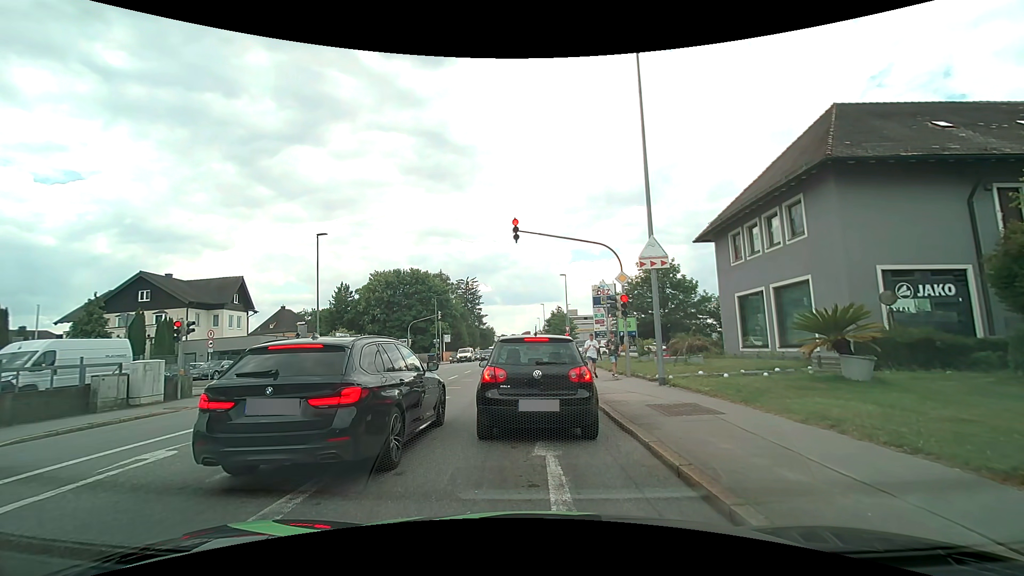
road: tertiary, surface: asphalt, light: Day
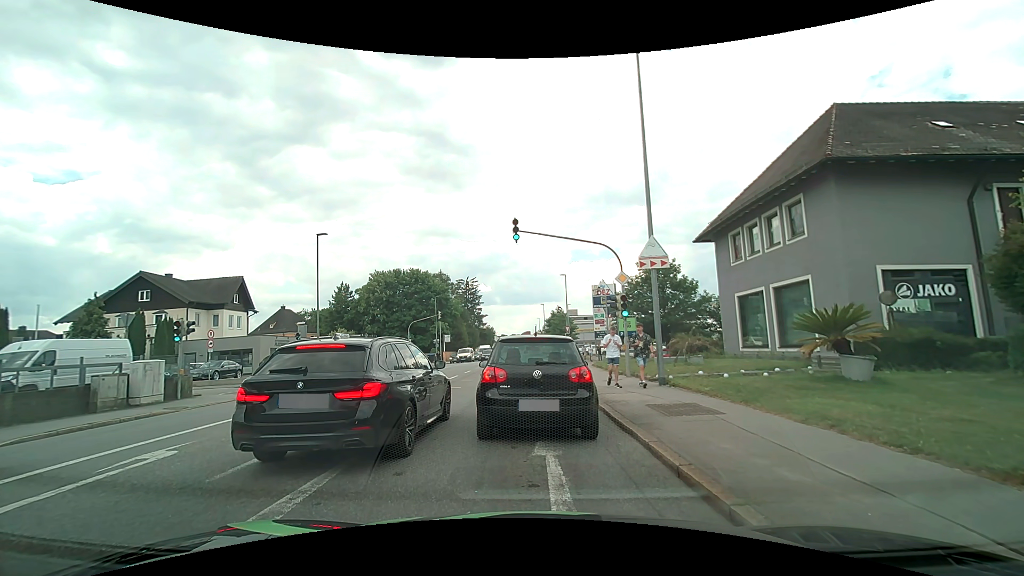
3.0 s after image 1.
(0.0, 0.0) m; 0°
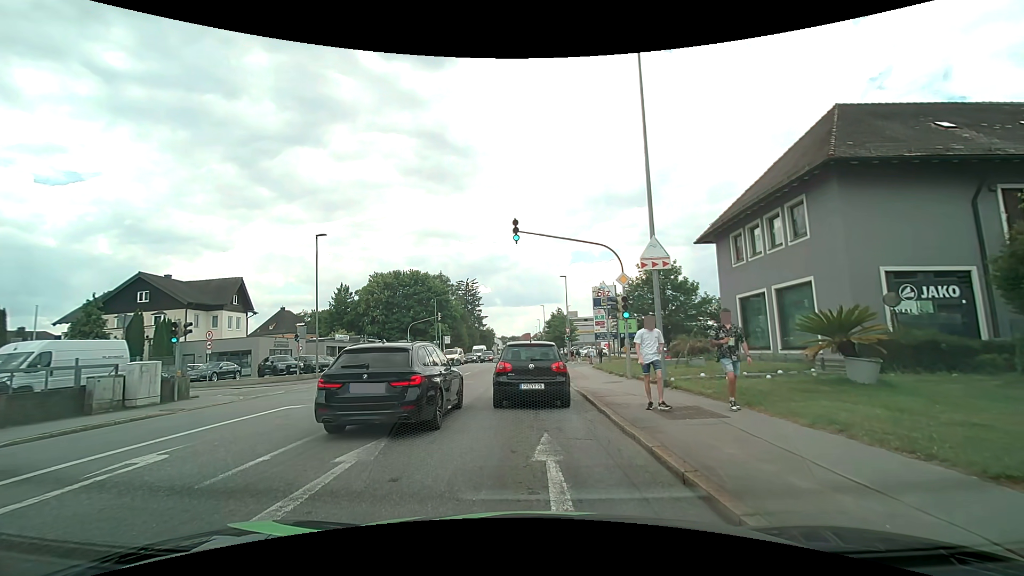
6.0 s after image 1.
(0.0, +0.2) m; 0°
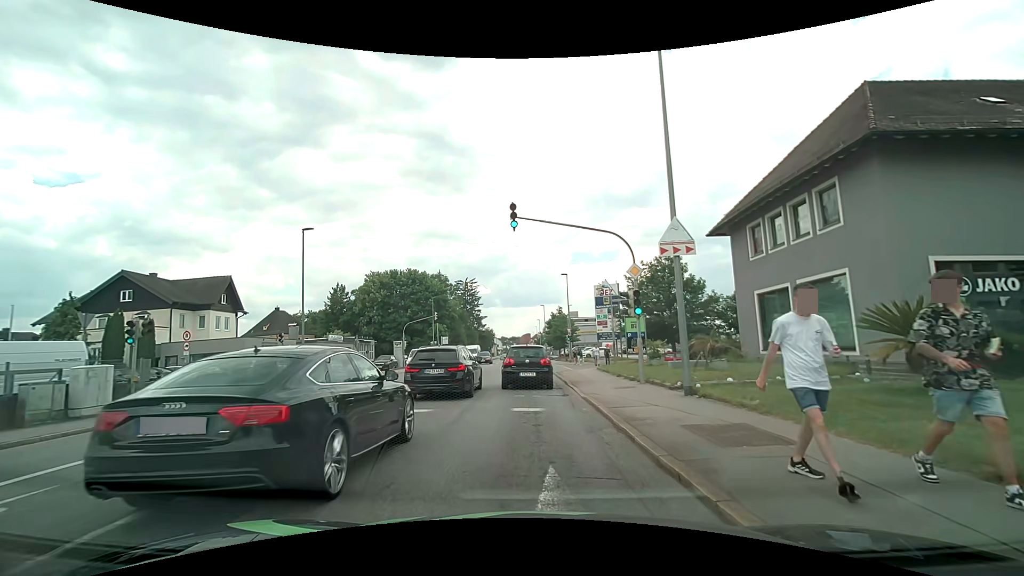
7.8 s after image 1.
(0.0, +2.3) m; -2°
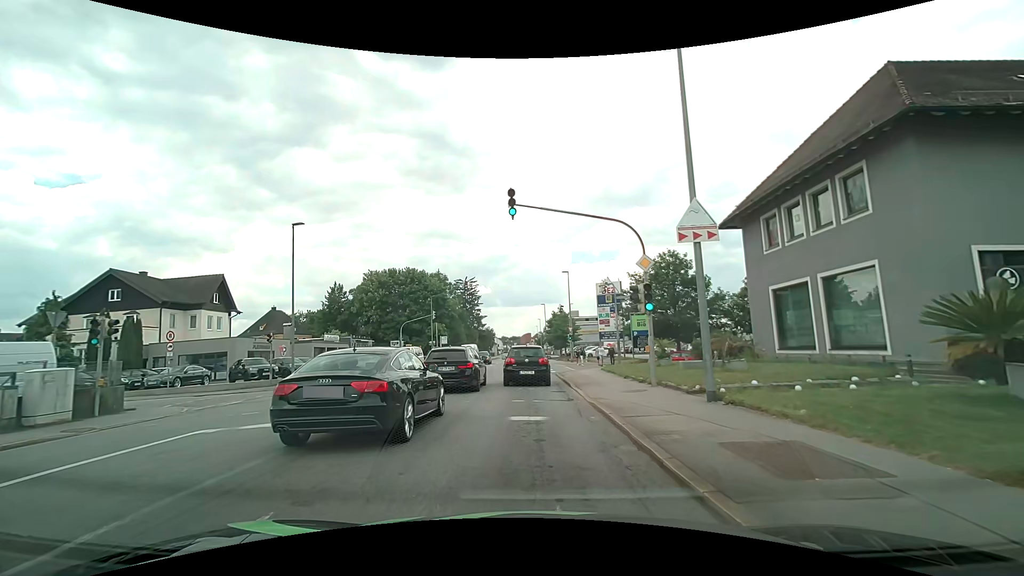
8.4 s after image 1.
(0.0, +1.5) m; 0°
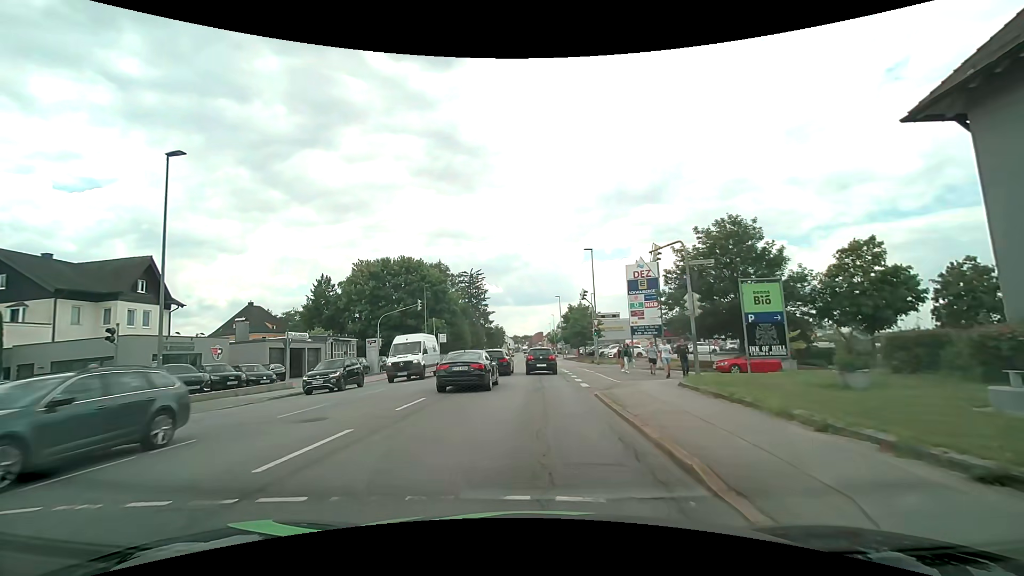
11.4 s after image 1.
(-0.2, +12.7) m; -2°
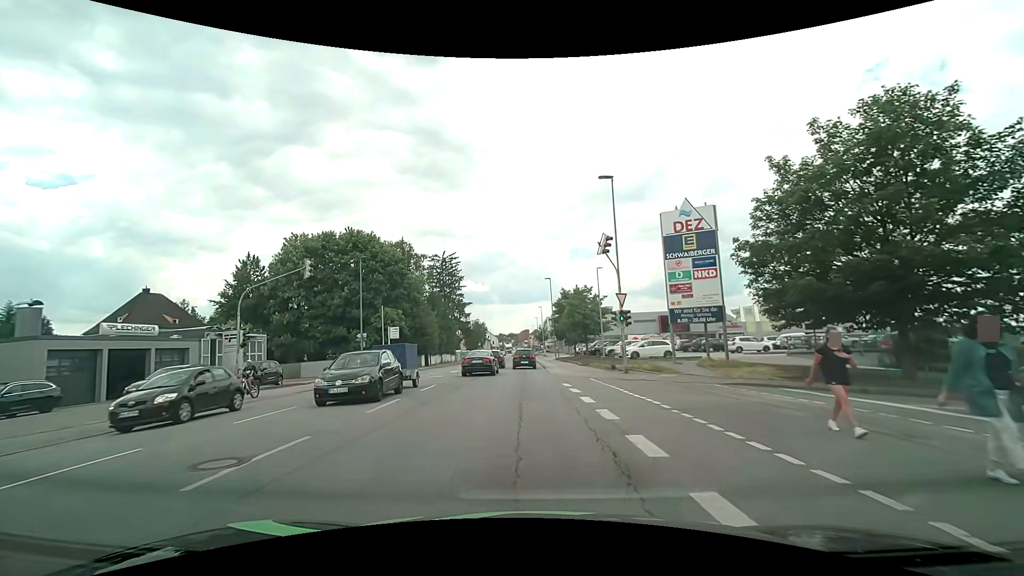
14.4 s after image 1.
(+0.4, +18.9) m; +2°
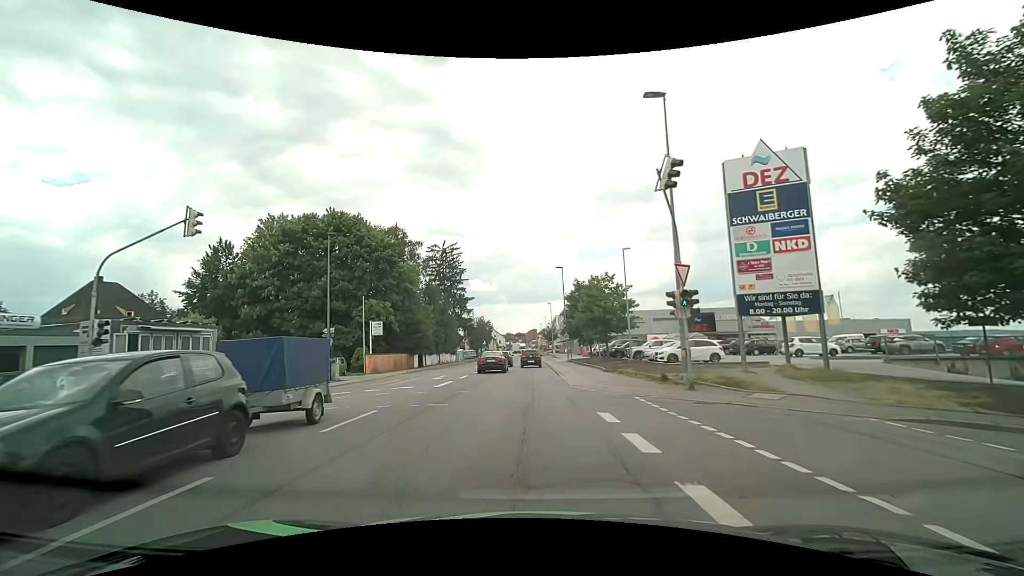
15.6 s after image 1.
(-0.1, +8.9) m; -1°
(0, +10) (0, +20) (0, +30) (0, +40) (0, +50) (0, +60) (0, +70) (0, +80) (0, +90) (0, +100) m
